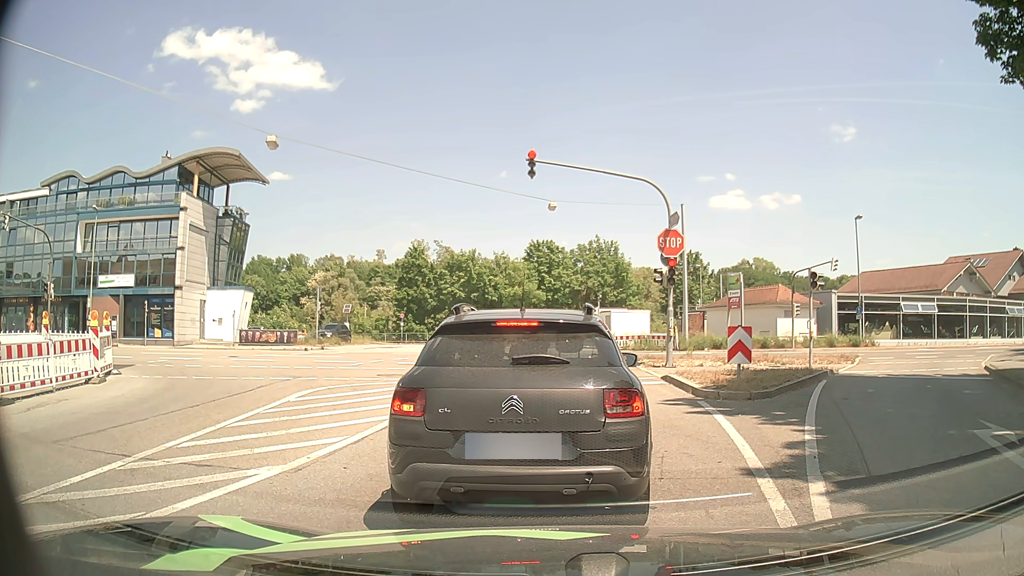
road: tertiary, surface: asphalt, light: Day
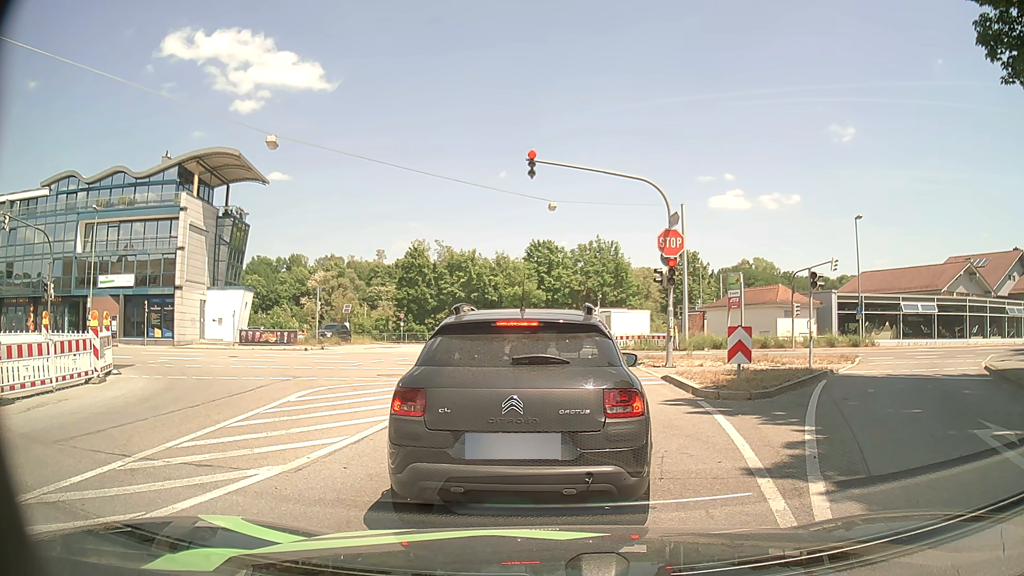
(0.0, 0.0) m; 0°
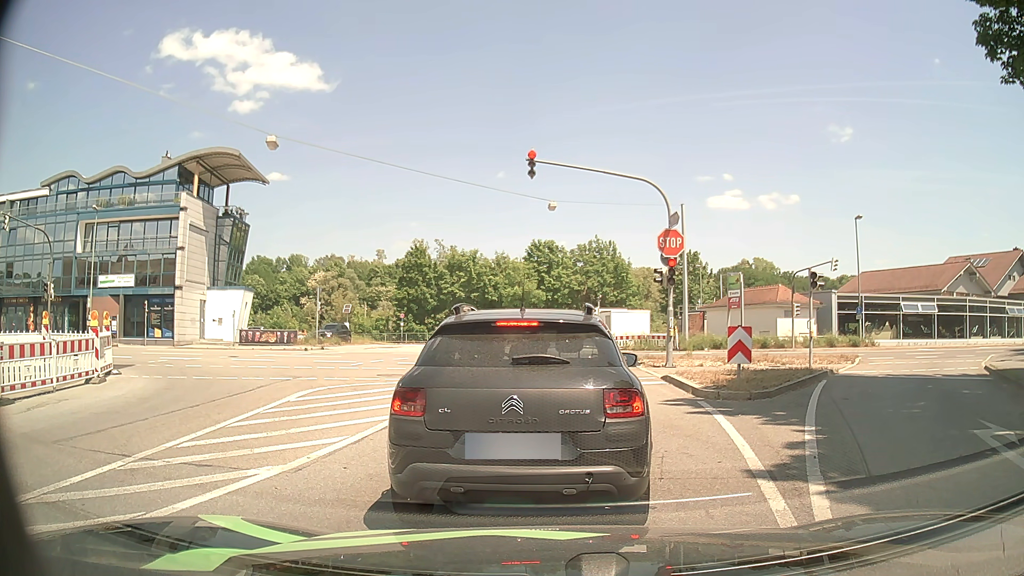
(0.0, 0.0) m; 0°
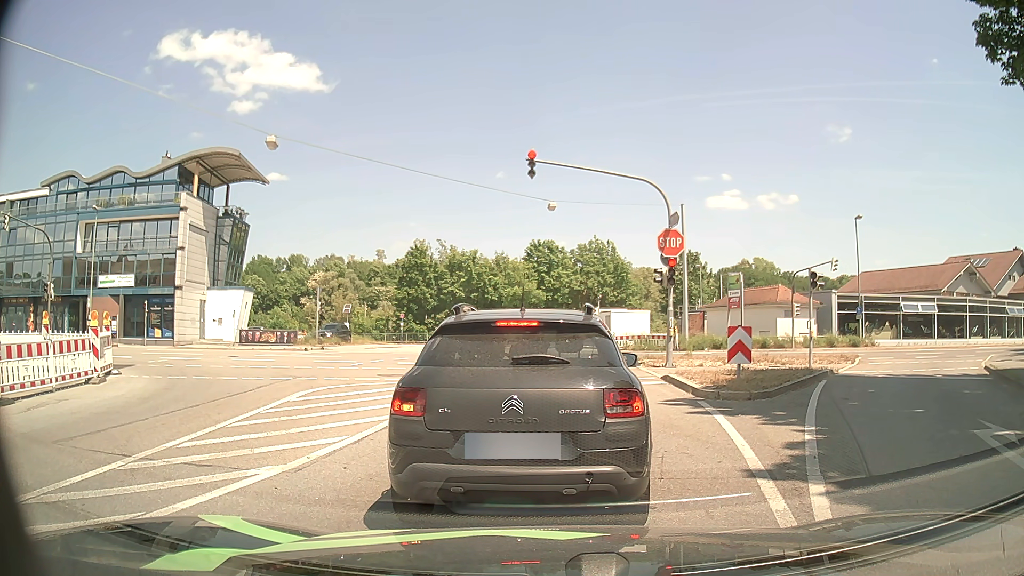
(0.0, 0.0) m; 0°
